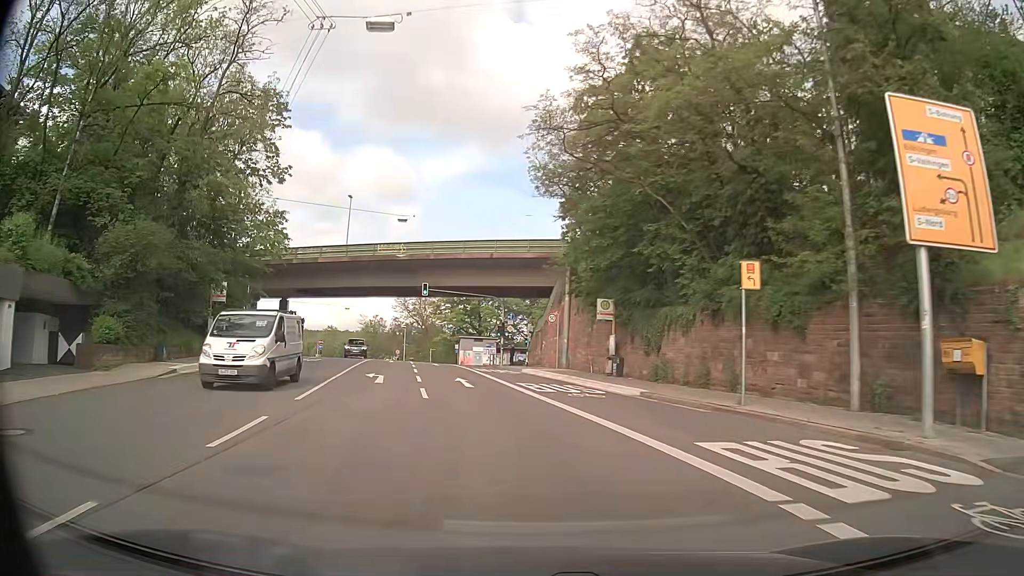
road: secondary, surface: asphalt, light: Day
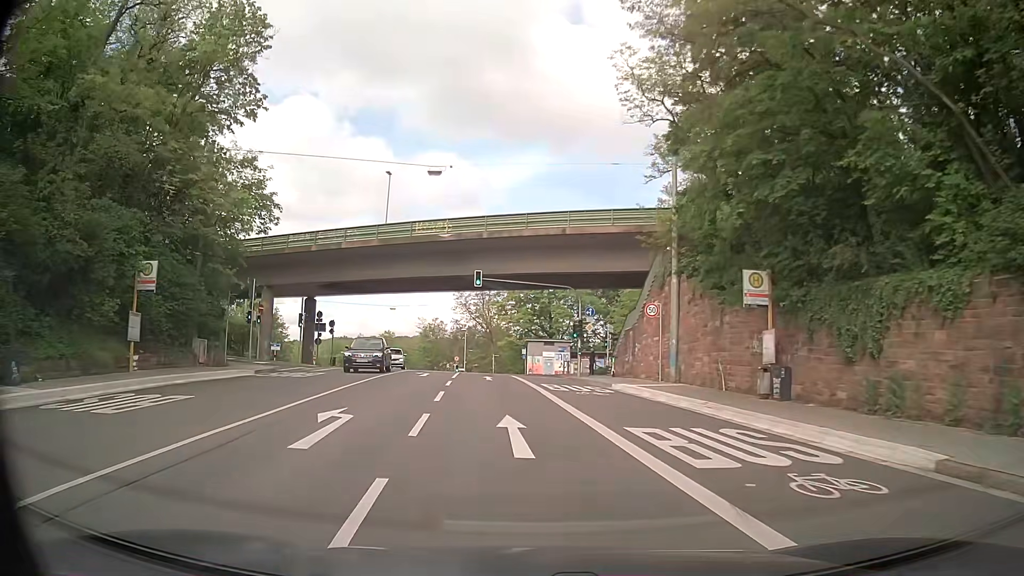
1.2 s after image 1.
(-0.8, +12.3) m; -7°
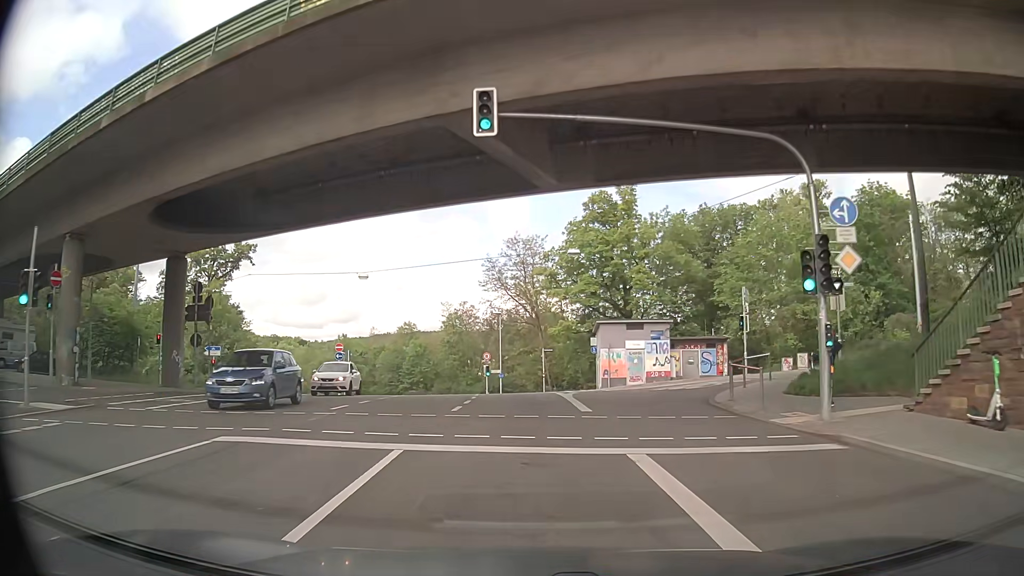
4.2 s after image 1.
(-1.5, +29.1) m; -4°
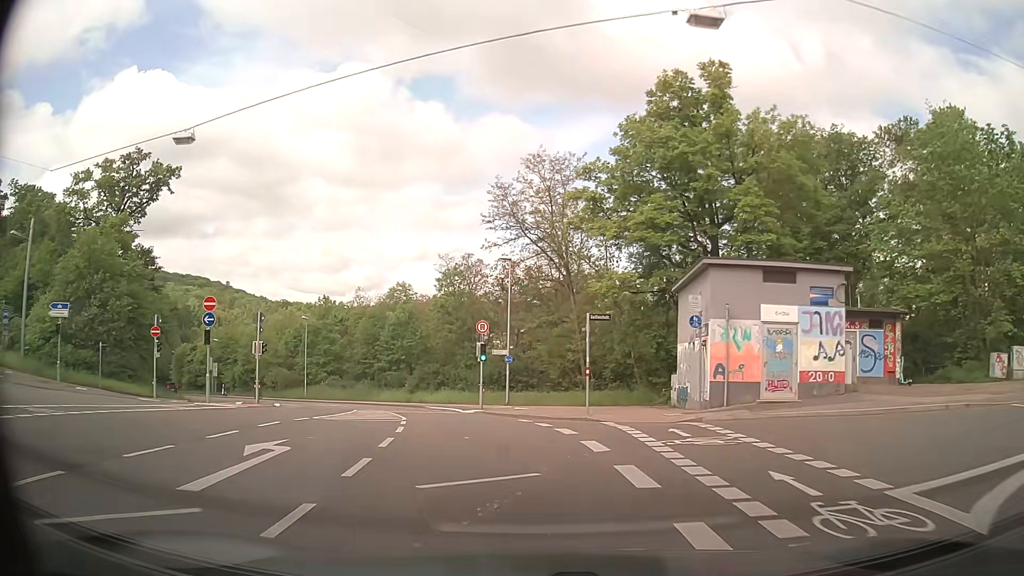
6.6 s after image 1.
(-0.1, +23.3) m; -2°
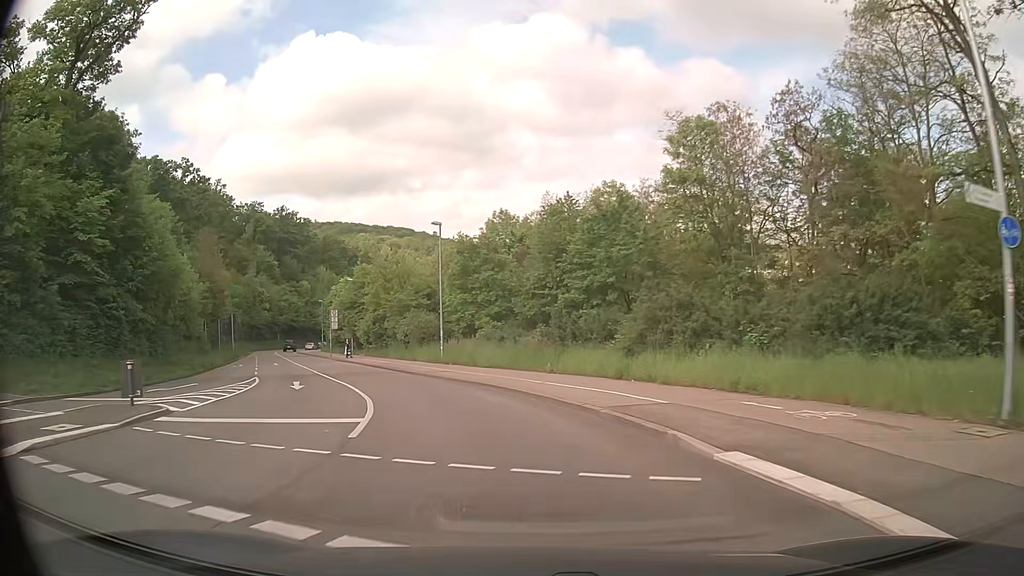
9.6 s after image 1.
(-3.9, +29.3) m; -18°
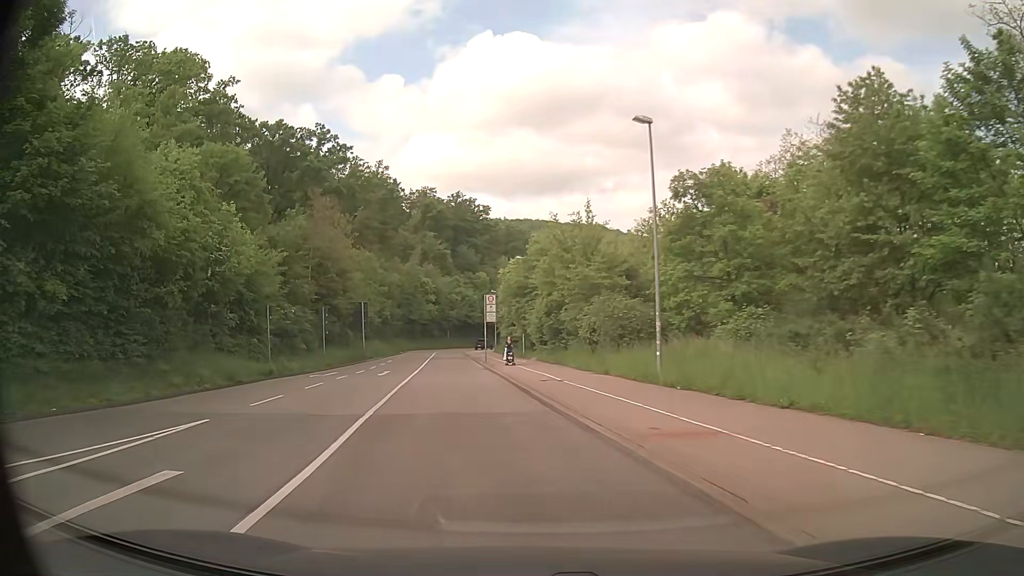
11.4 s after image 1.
(-2.7, +18.6) m; -16°
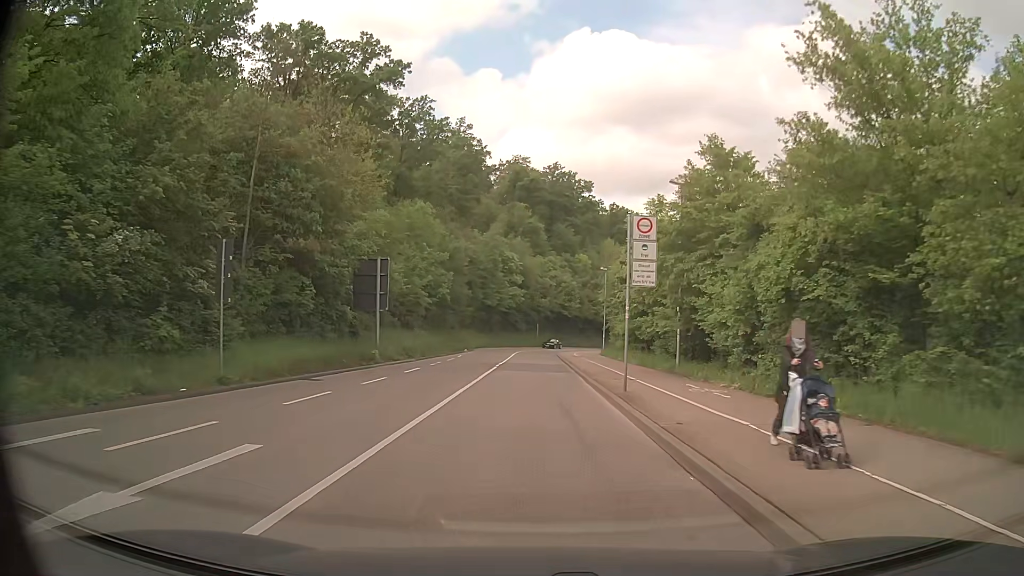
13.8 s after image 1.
(-3.0, +26.8) m; -8°
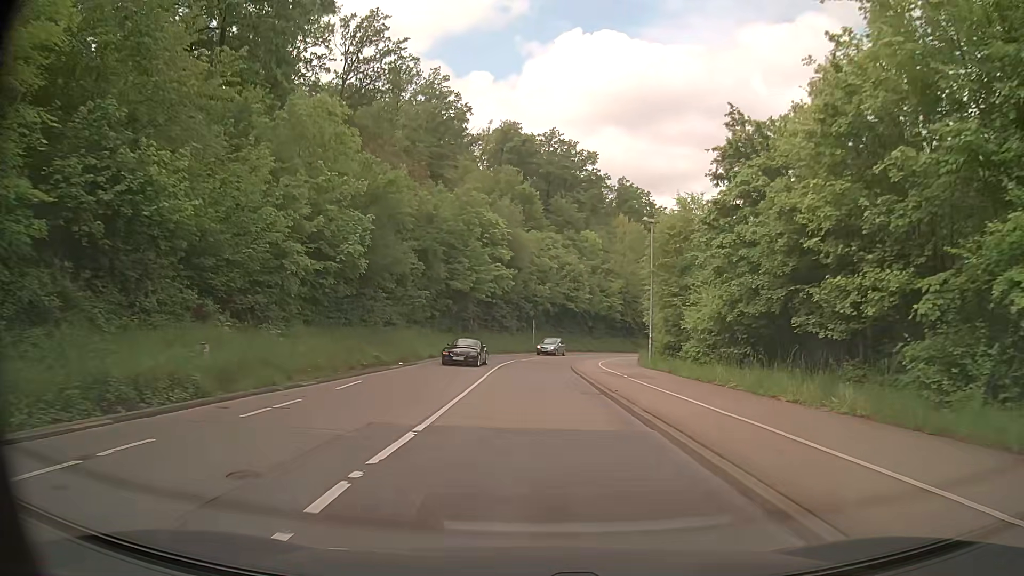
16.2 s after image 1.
(-0.2, +26.8) m; 0°
(0, +10) (0, +20) (+1, +30) (+1, +40) (+3, +50) (+5, +60) (+8, +69) (+13, +78) (+18, +87) (+23, +95) m
